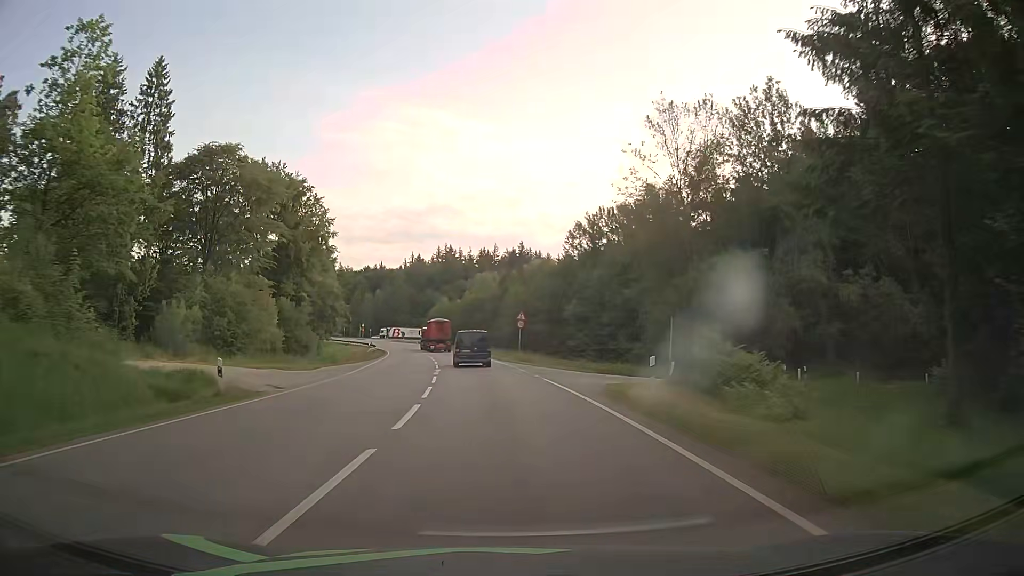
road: secondary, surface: asphalt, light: Day
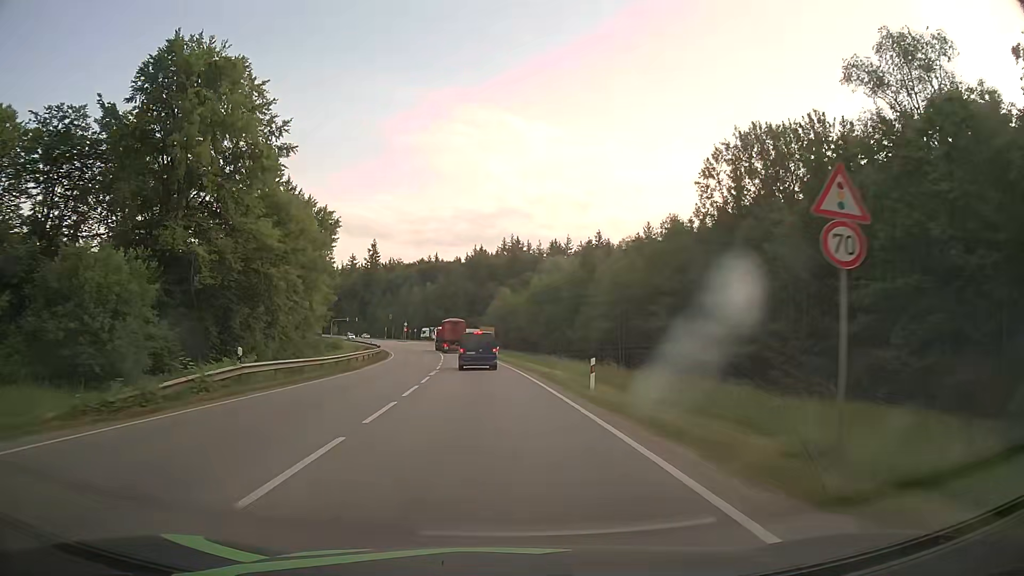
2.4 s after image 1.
(-1.7, +41.3) m; -5°
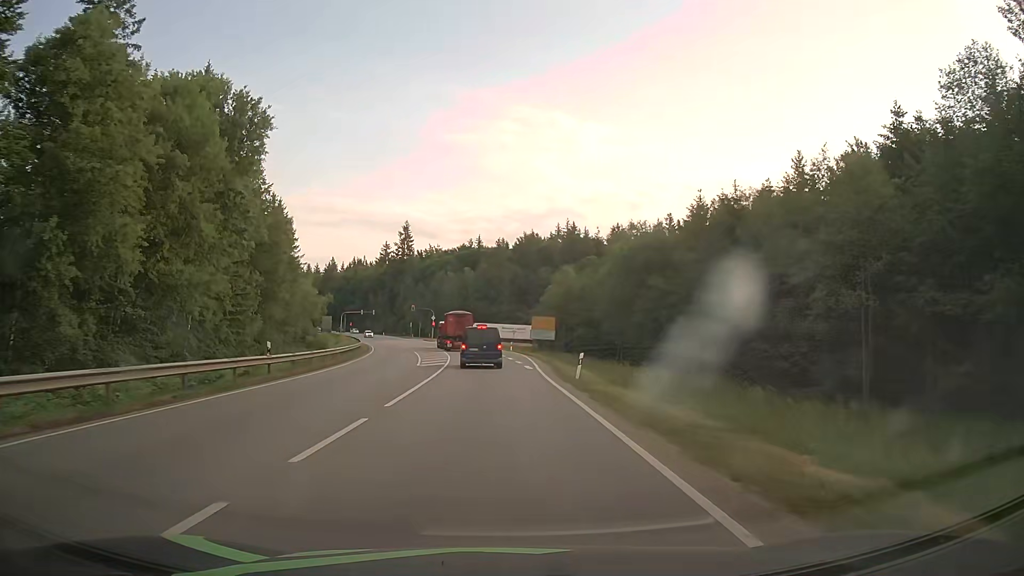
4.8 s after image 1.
(-1.6, +40.2) m; -4°
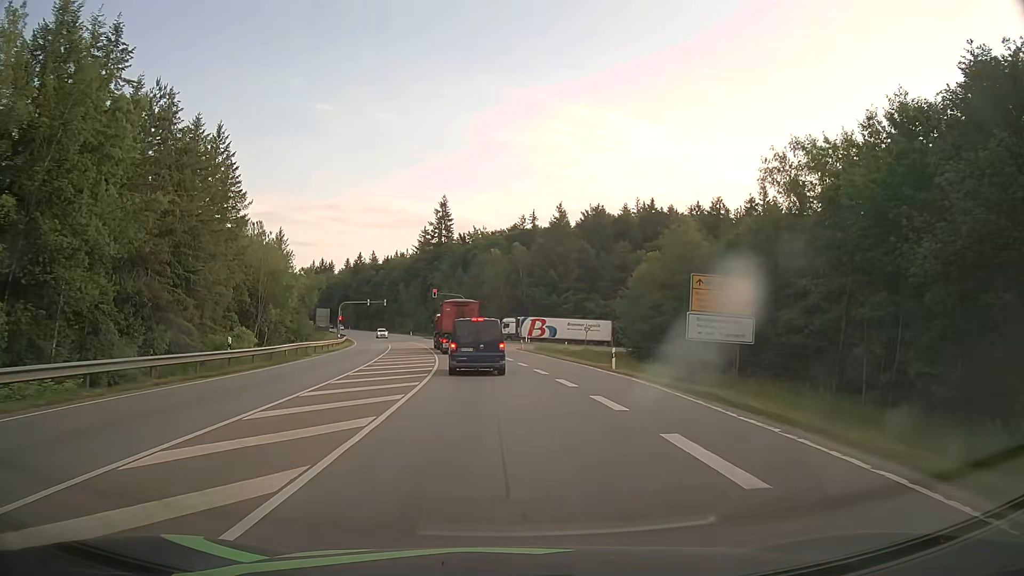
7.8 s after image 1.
(-1.6, +42.5) m; -5°
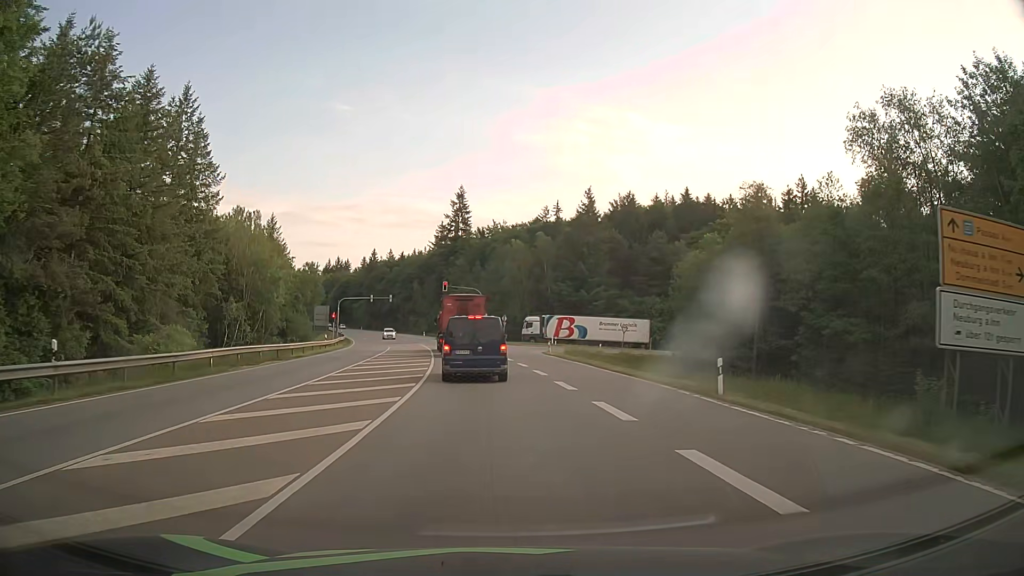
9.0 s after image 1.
(-0.2, +12.7) m; -1°
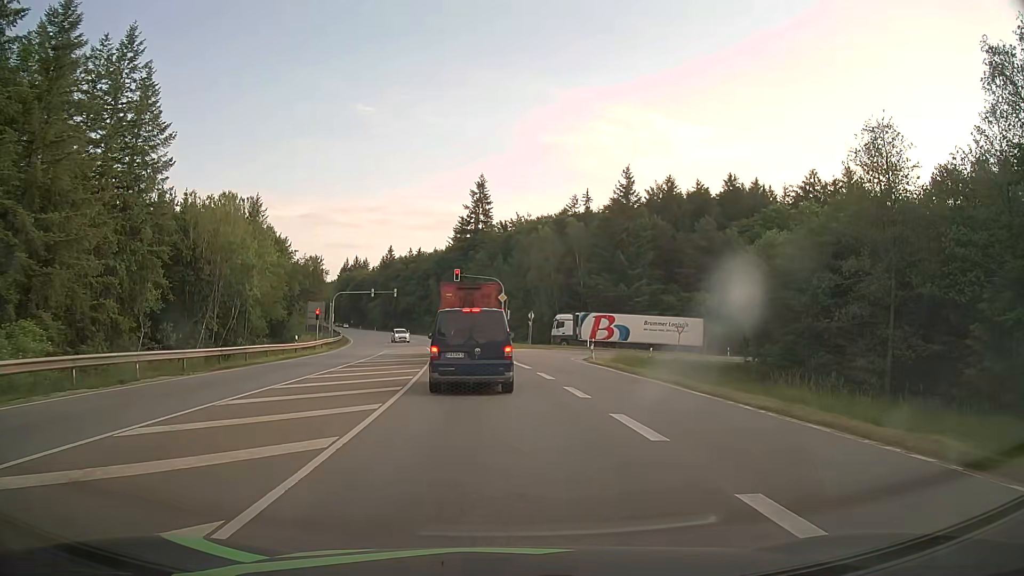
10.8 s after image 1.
(-0.3, +14.0) m; -3°
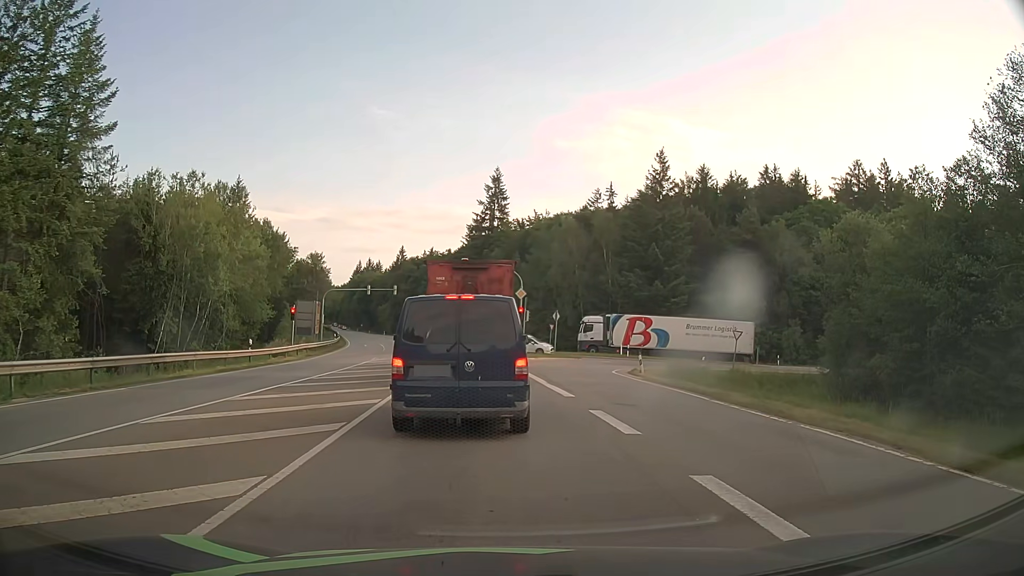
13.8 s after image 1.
(-0.1, +10.4) m; -1°
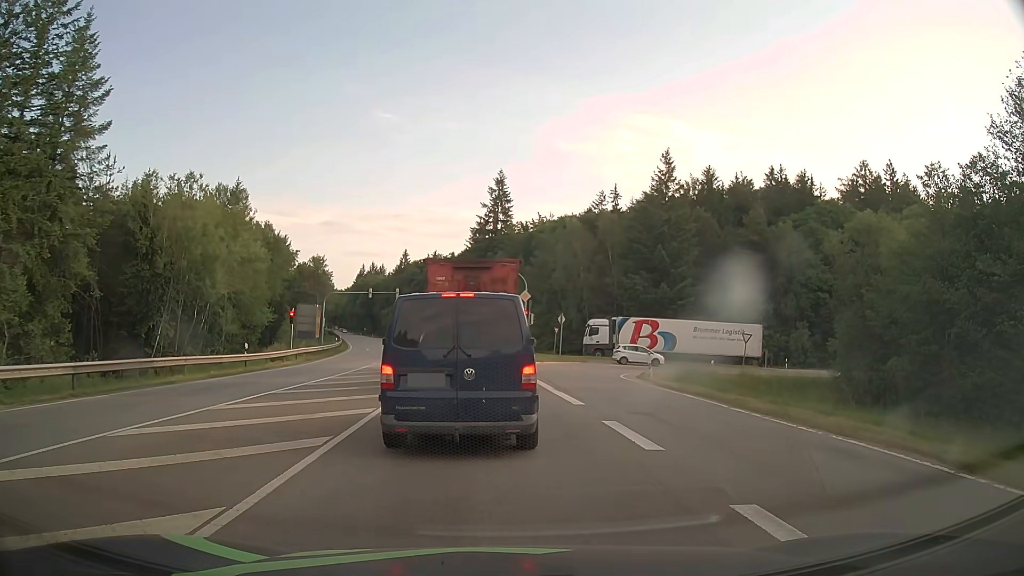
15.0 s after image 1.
(0.0, +1.1) m; 0°
